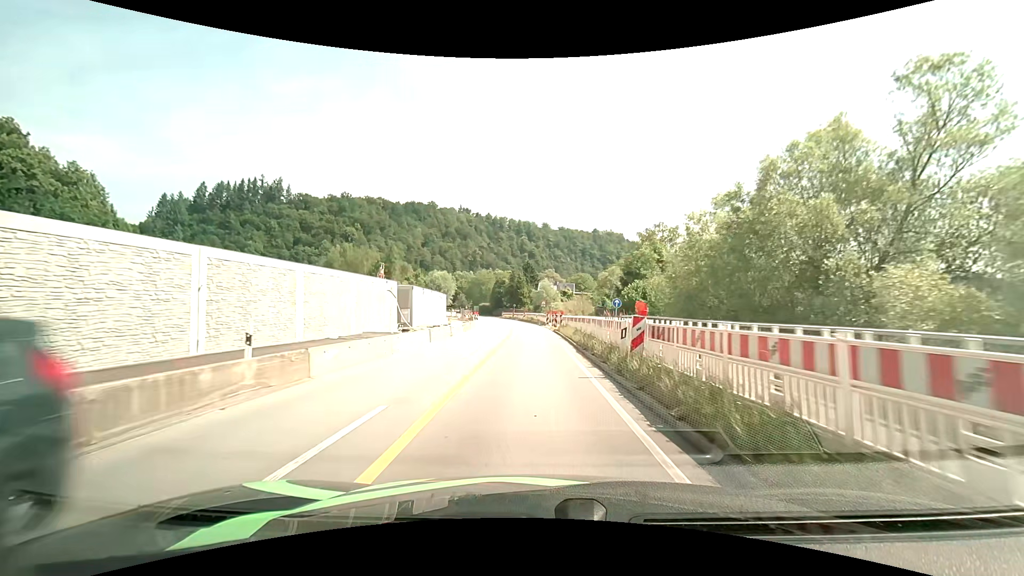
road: primary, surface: asphalt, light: Day
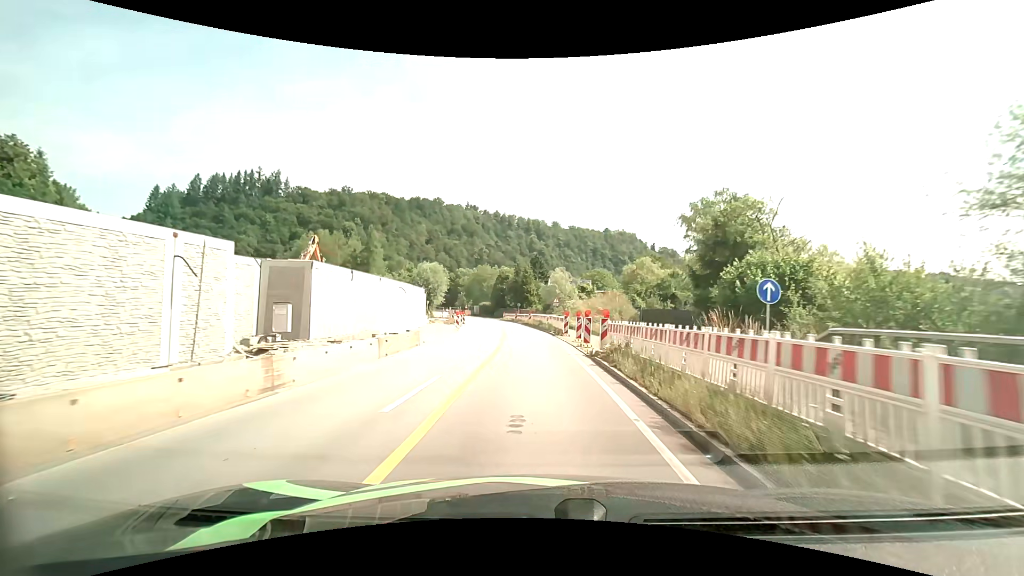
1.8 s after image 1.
(-0.2, +20.0) m; -1°
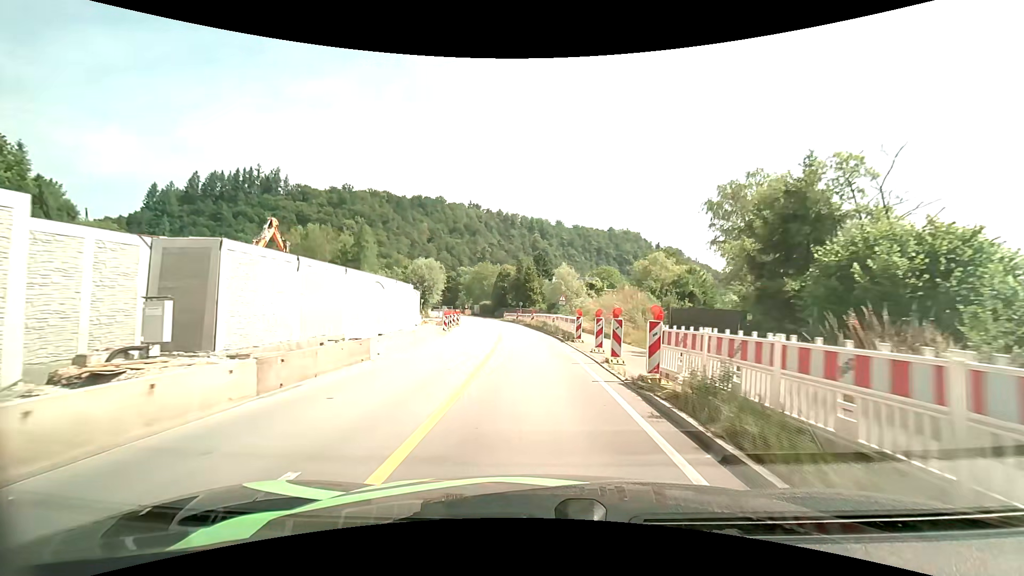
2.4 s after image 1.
(0.0, +6.6) m; 0°
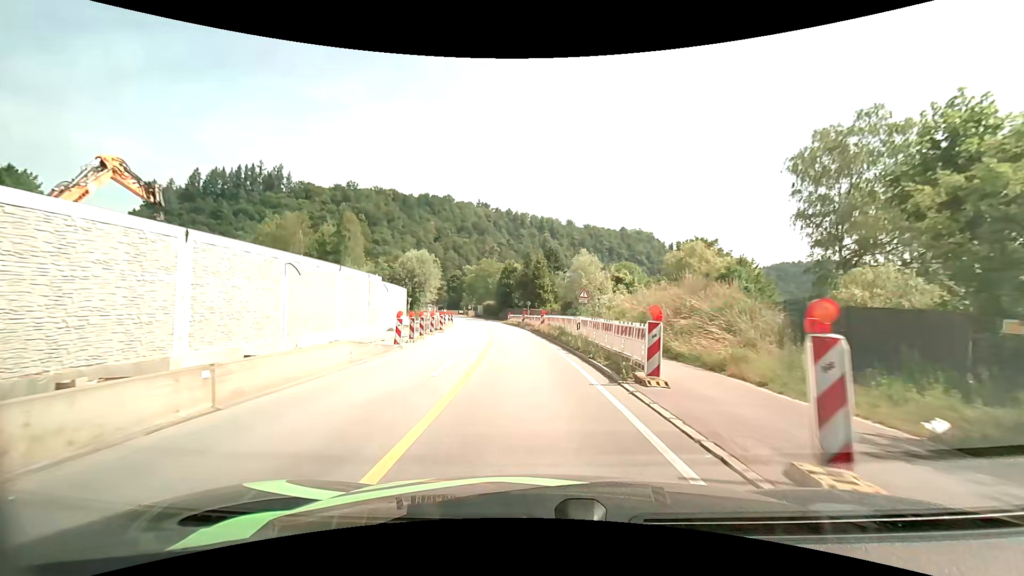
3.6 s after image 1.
(-0.1, +13.1) m; -1°
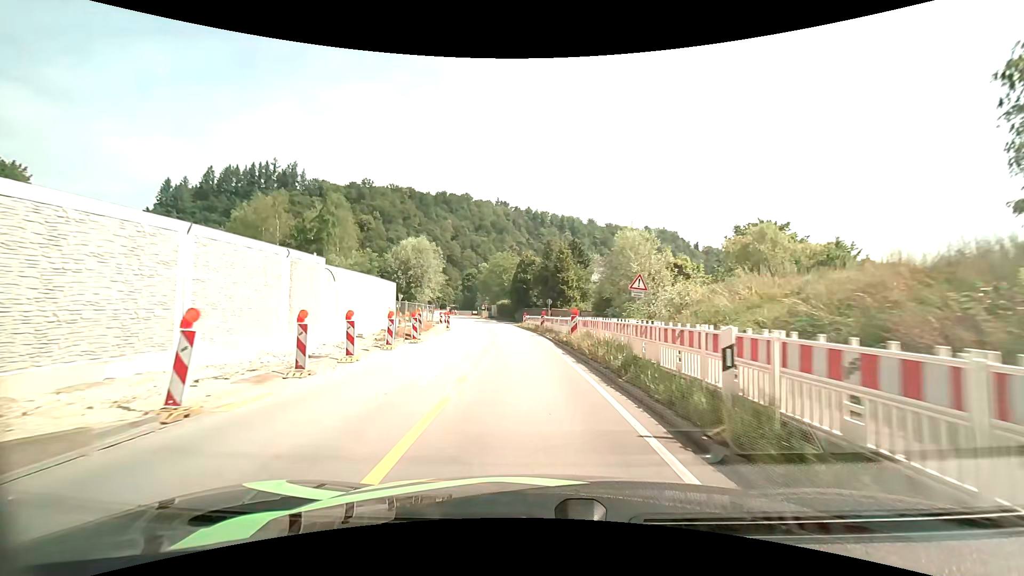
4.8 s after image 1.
(-0.2, +13.2) m; -2°
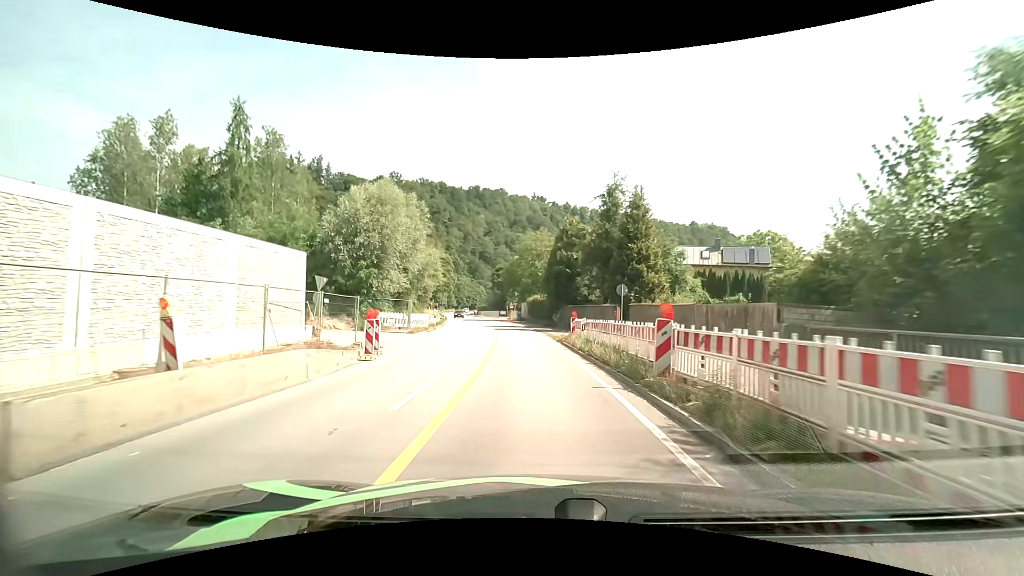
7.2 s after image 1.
(-1.0, +26.4) m; -4°
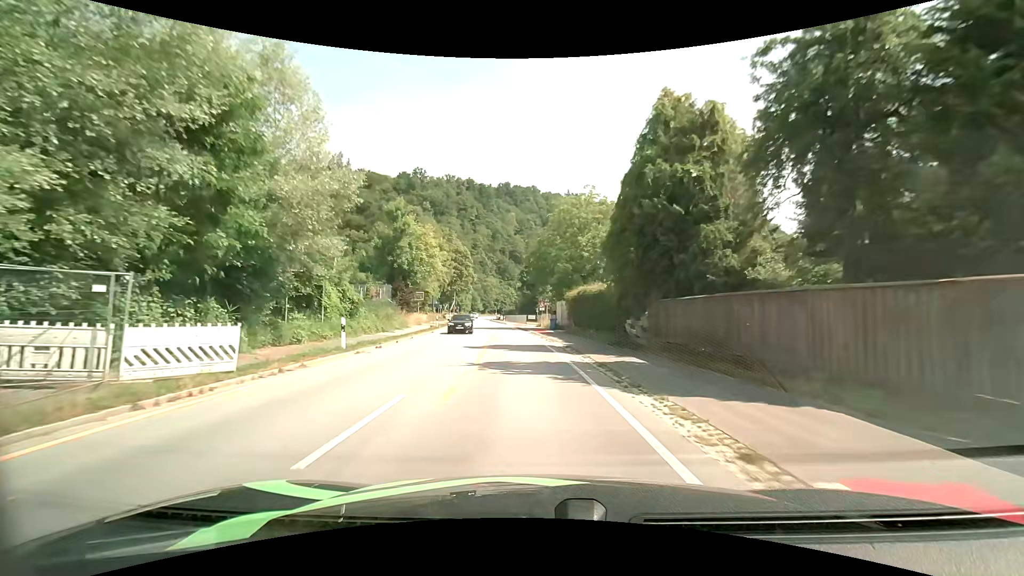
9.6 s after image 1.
(-0.8, +26.5) m; -4°
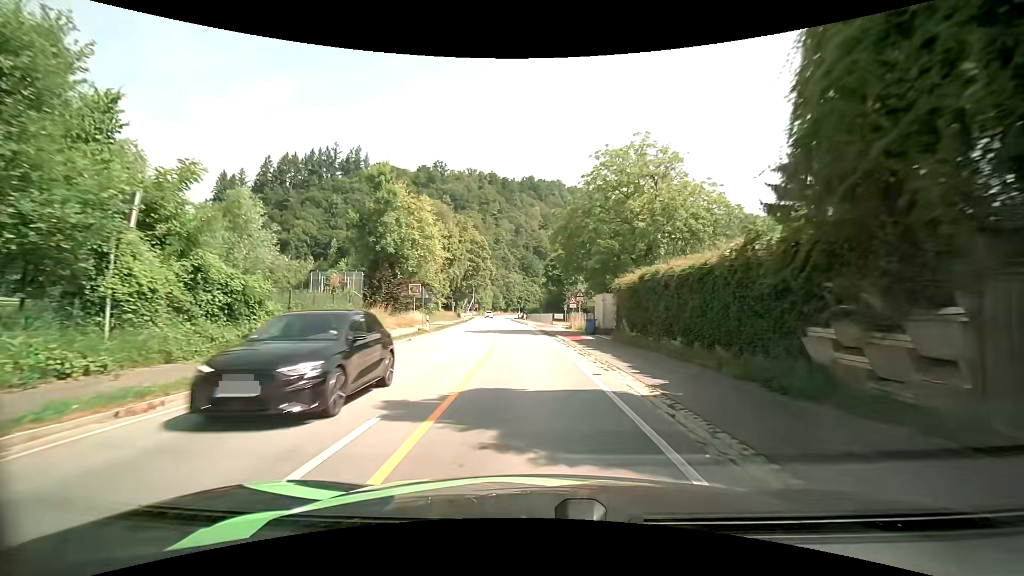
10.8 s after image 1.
(-0.3, +13.7) m; -3°
(0, +10) (0, +20) (-1, +30) (-2, +40) (-2, +50) (-3, +60) (-4, +70) (-5, +80) (-6, +90) (-7, +100) m
